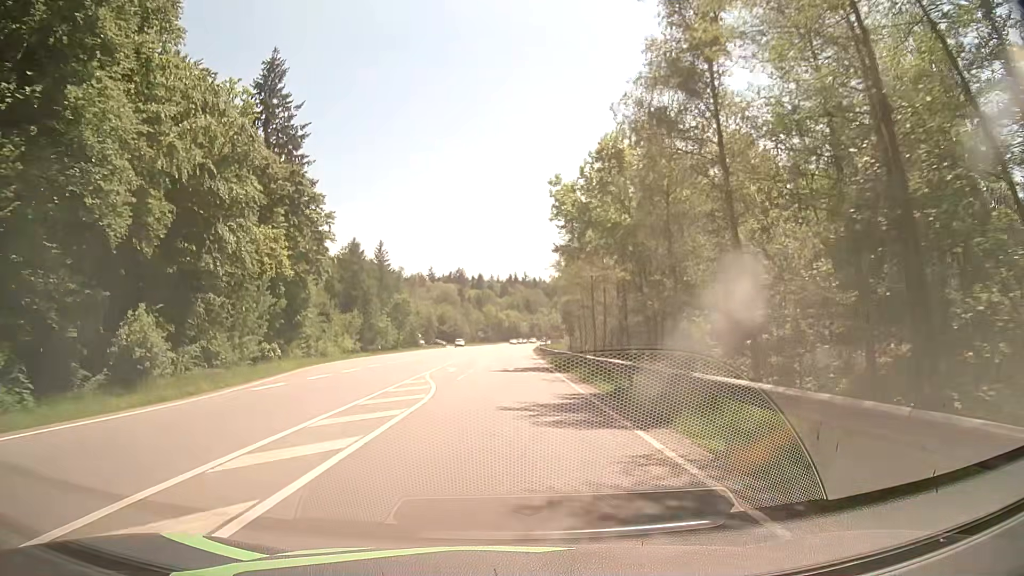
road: secondary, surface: asphalt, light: Day
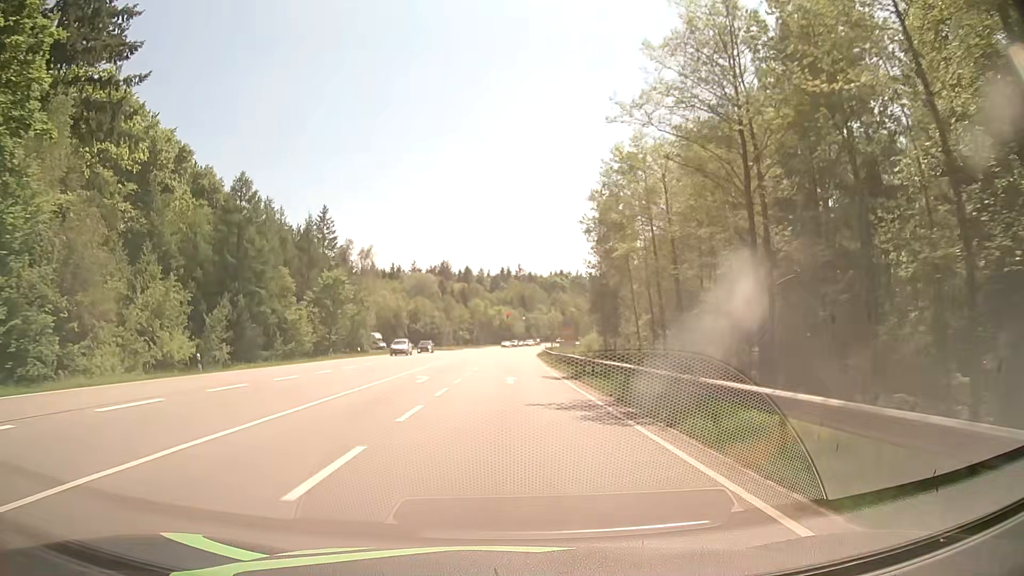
(+0.1, +43.0) m; +1°
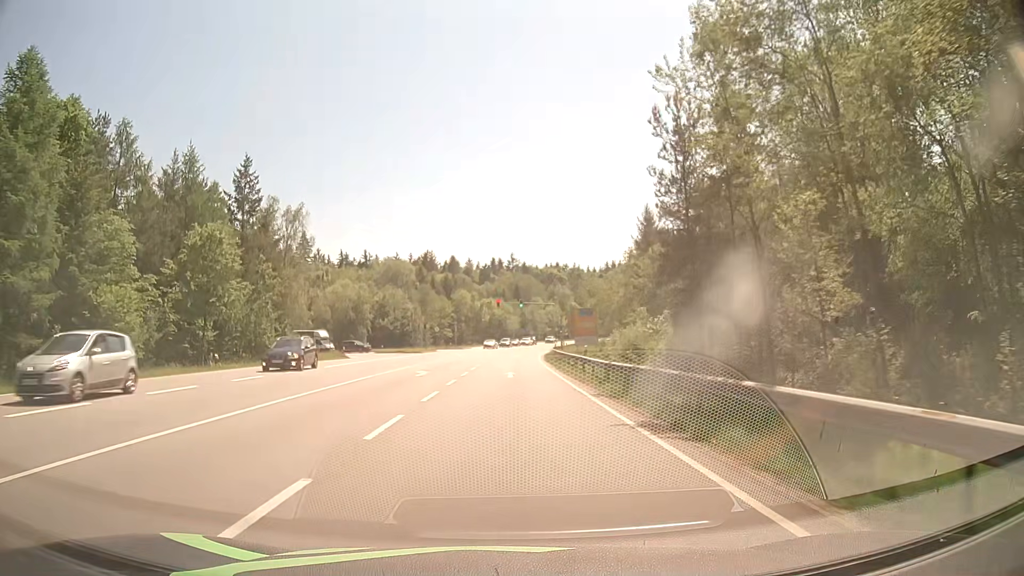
(+0.1, +32.2) m; 0°
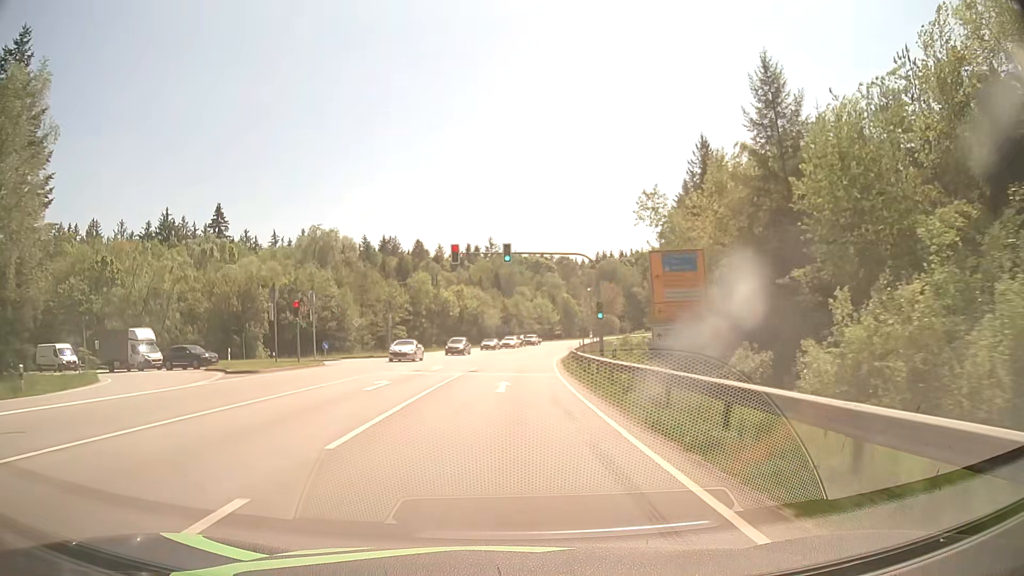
(+0.7, +42.9) m; +2°
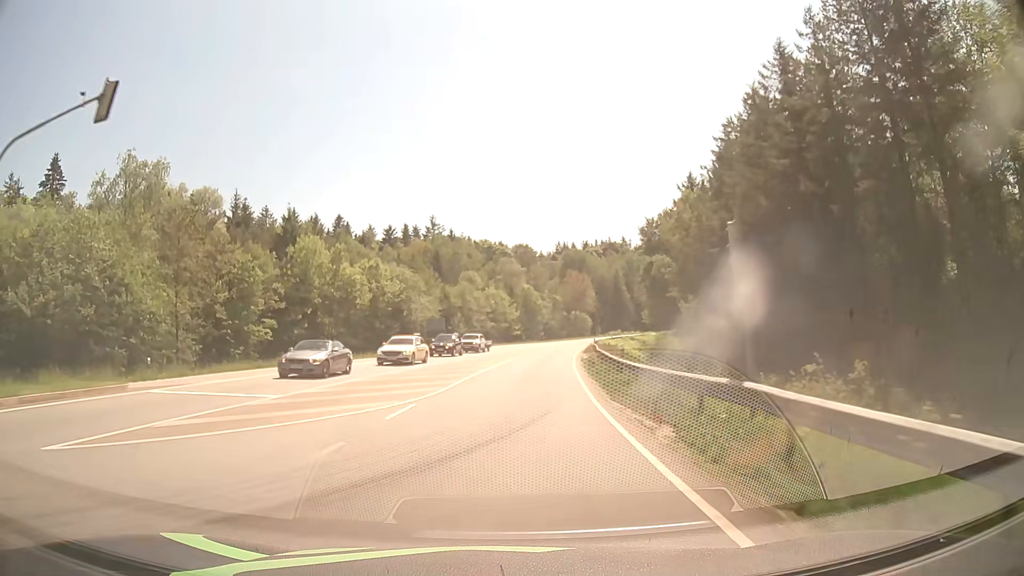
(+1.4, +42.8) m; +4°
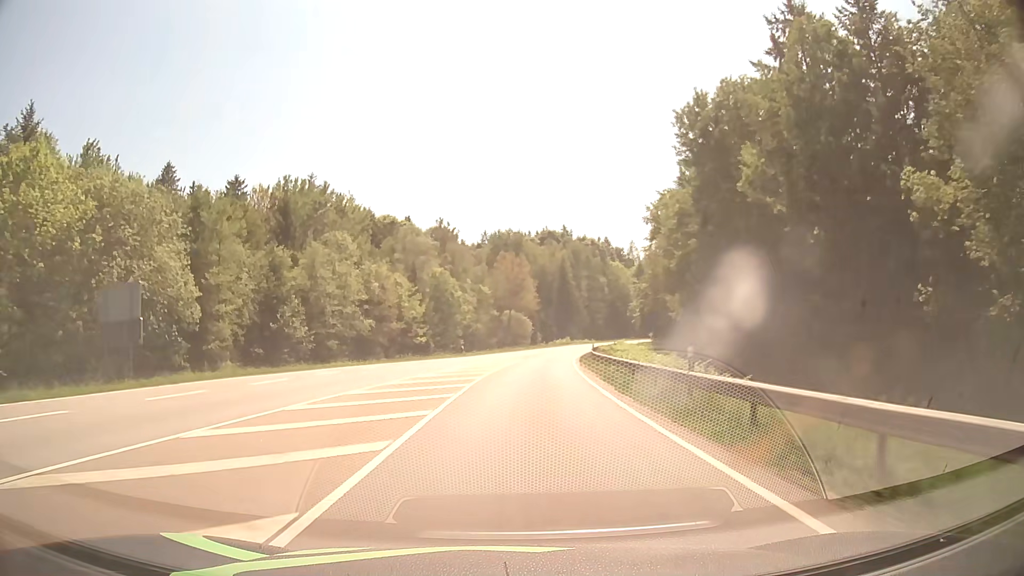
(+3.1, +53.5) m; +7°
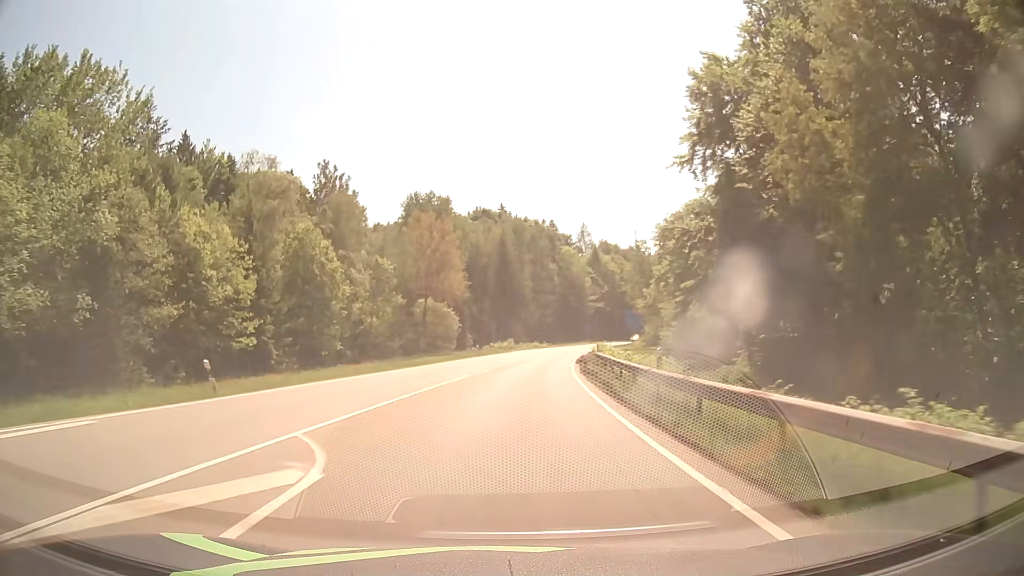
(+1.9, +42.9) m; +5°
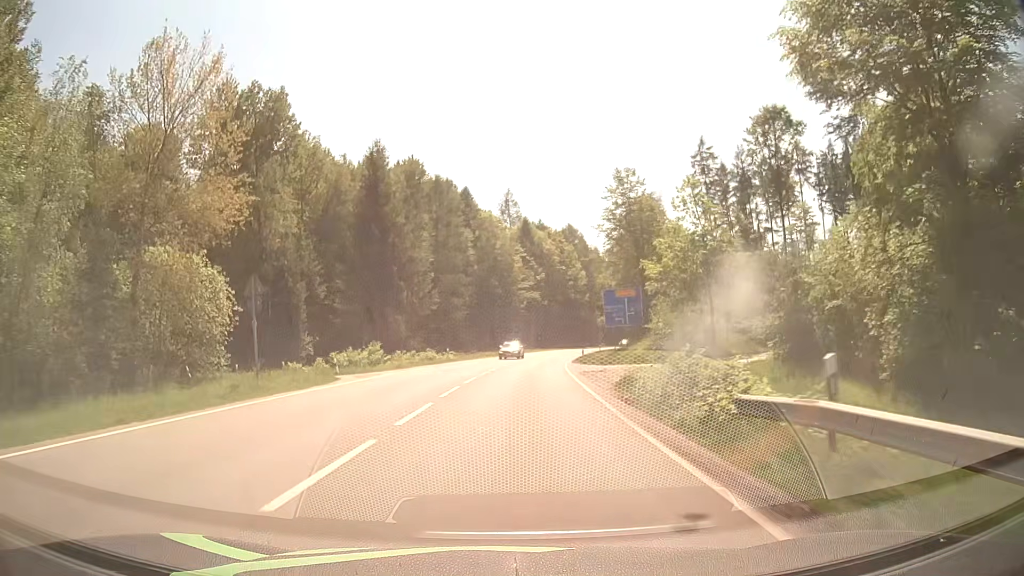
(+3.8, +53.6) m; +8°
(0, +10) (0, +20) (+1, +30) (+2, +40) (+3, +50) (+4, +60) (+5, +70) (+7, +80) (+9, +89) (+11, +99) m
